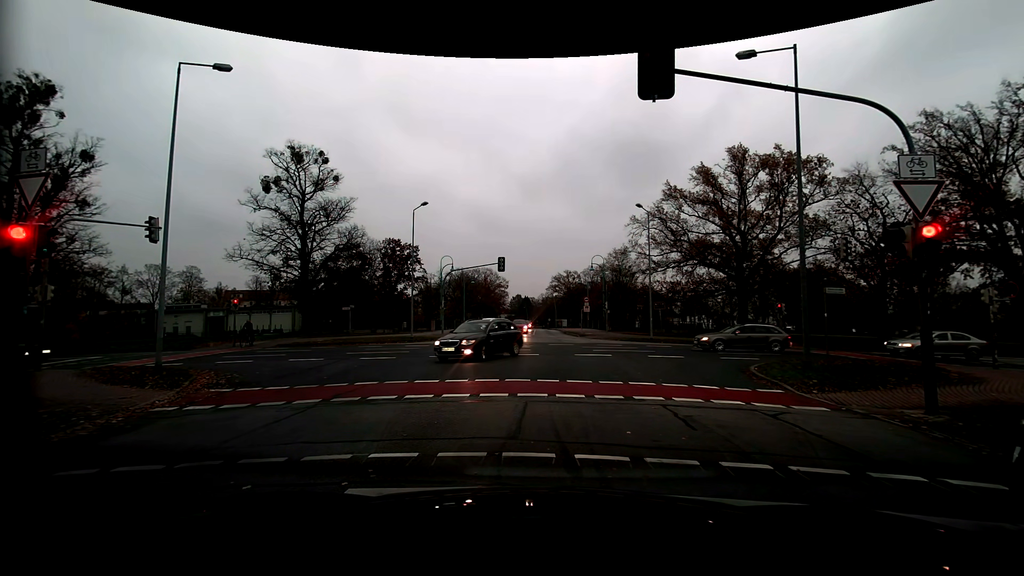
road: residential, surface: asphalt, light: Day
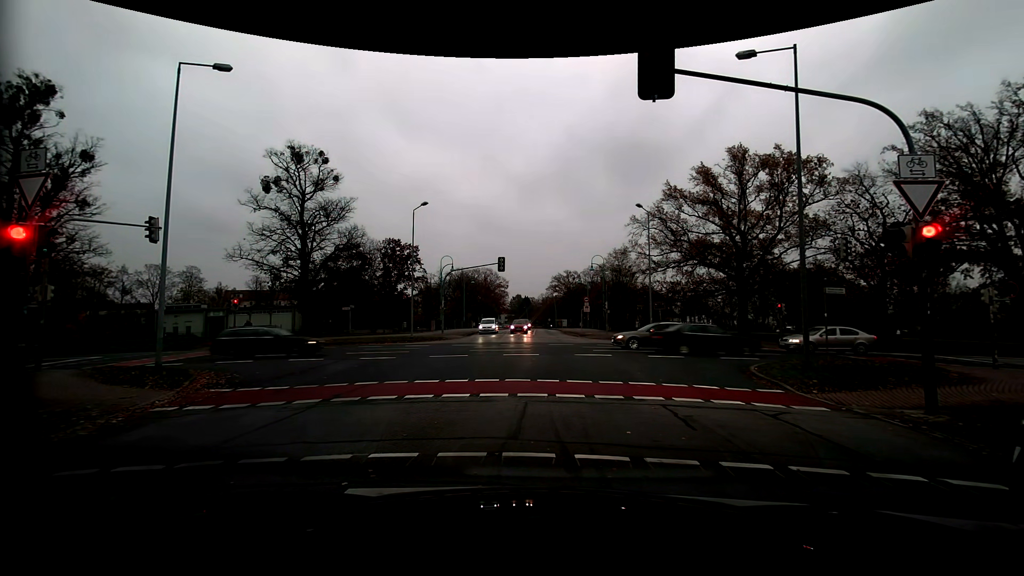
(0.0, 0.0) m; 0°
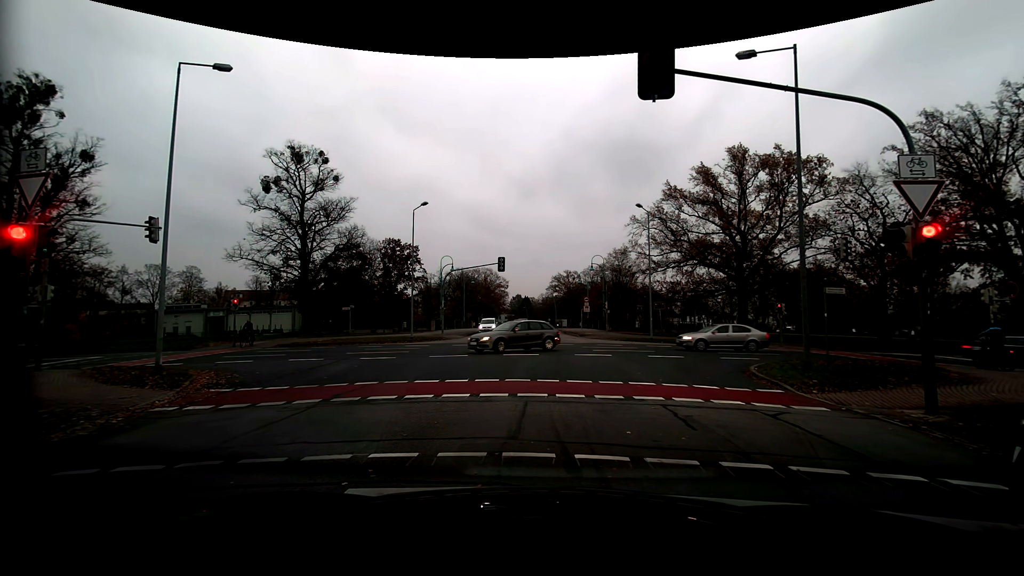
(0.0, 0.0) m; 0°
(0, +10) (0, +20) (+1, +30) (+1, +40) (+2, +50) (+2, +60) (+2, +70) (+2, +80) (+2, +90) (+2, +100) m
